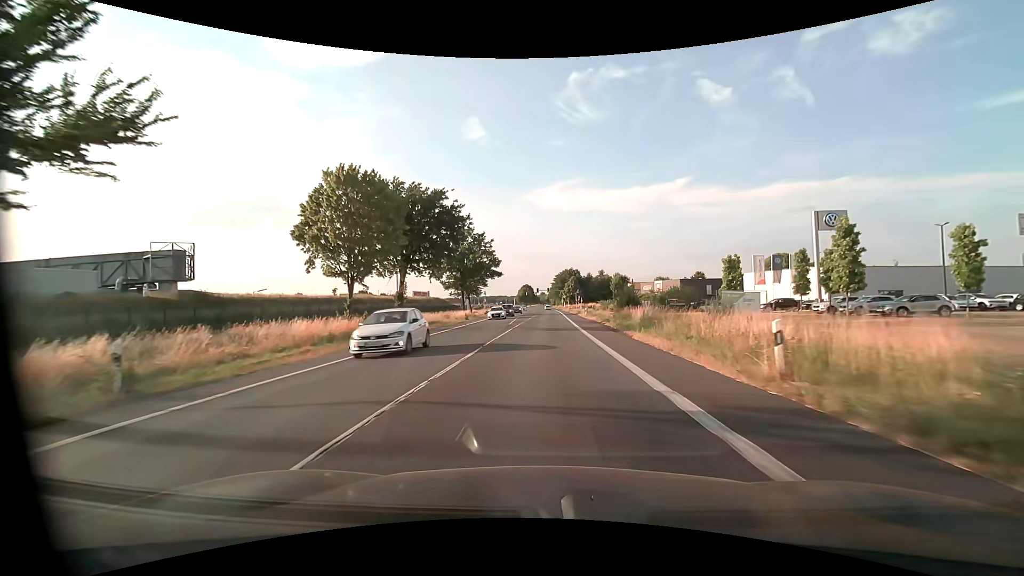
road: primary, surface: asphalt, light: Day
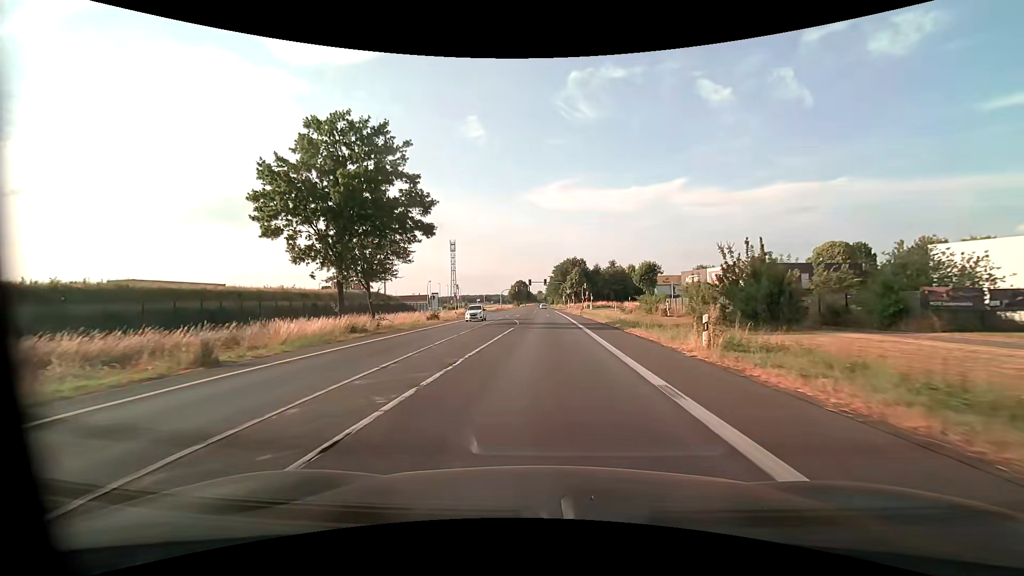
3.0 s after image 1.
(+0.4, +45.7) m; 0°
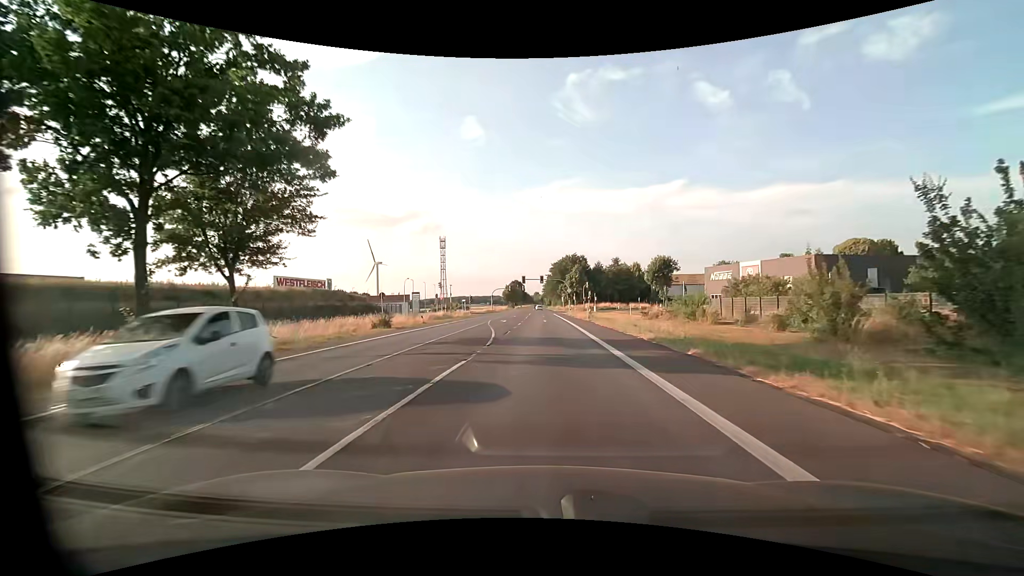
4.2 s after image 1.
(0.0, +16.0) m; 0°
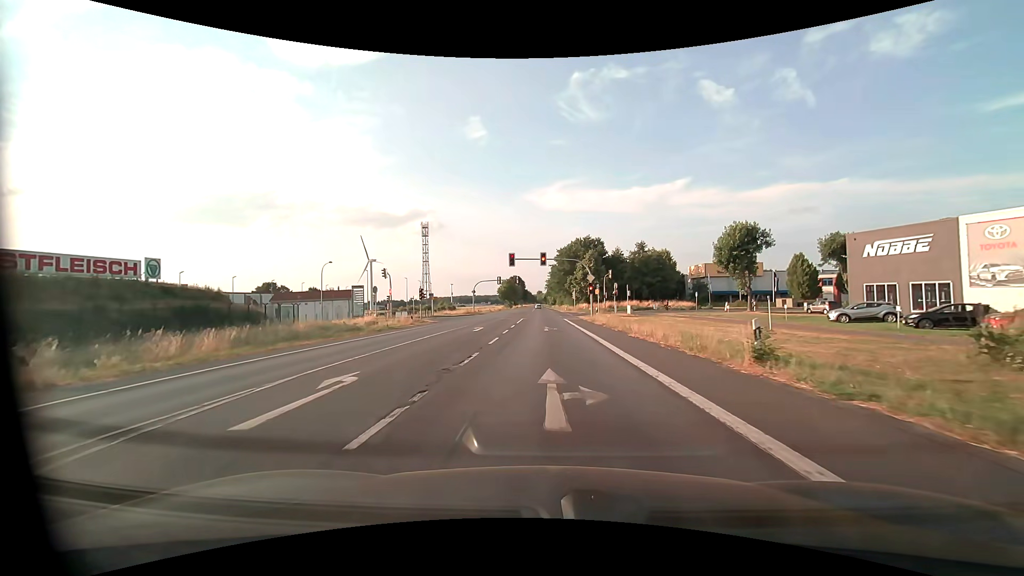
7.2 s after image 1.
(0.0, +36.8) m; 0°
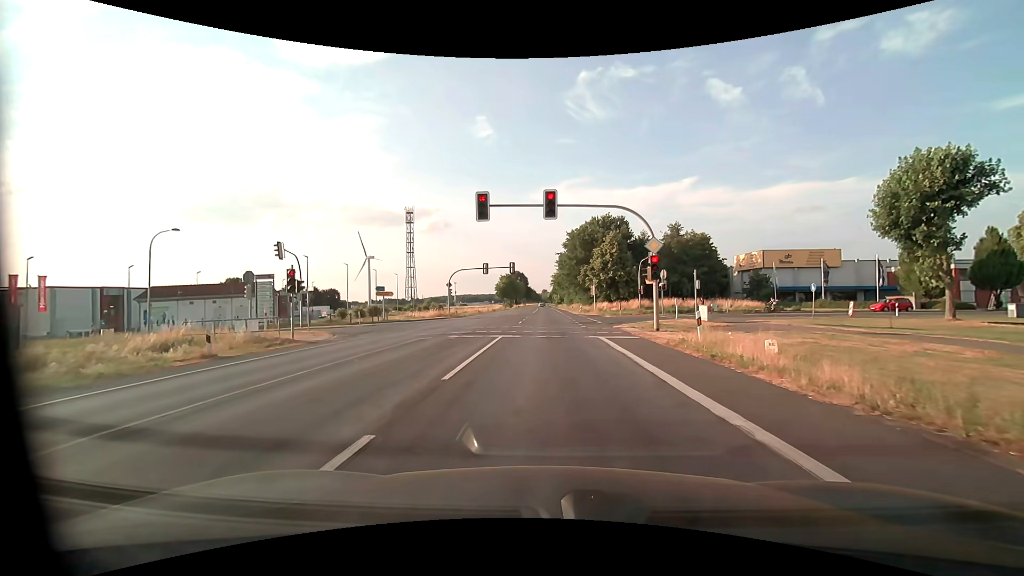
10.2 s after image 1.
(-0.1, +26.7) m; -1°
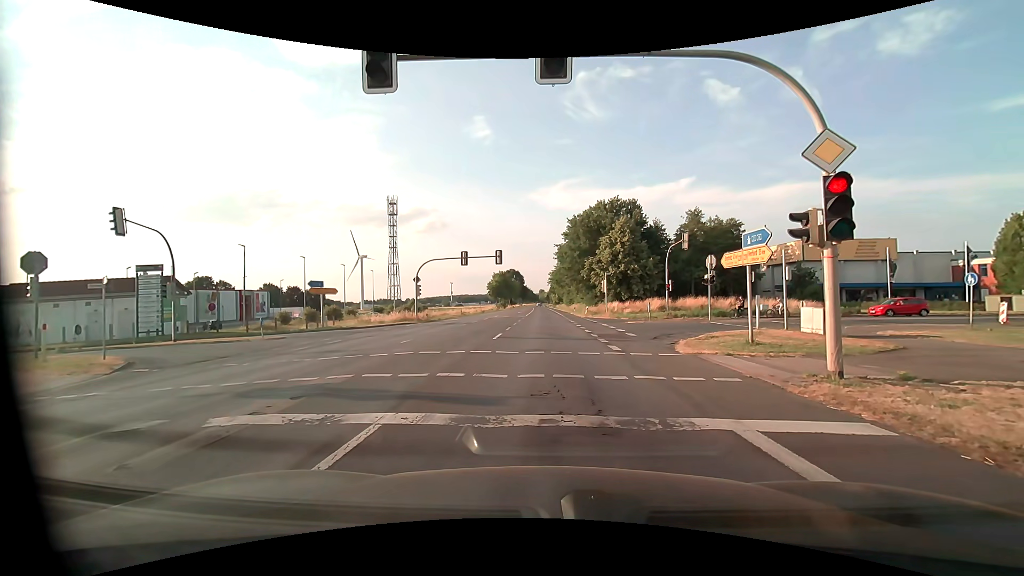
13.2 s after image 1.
(0.0, +13.9) m; +1°
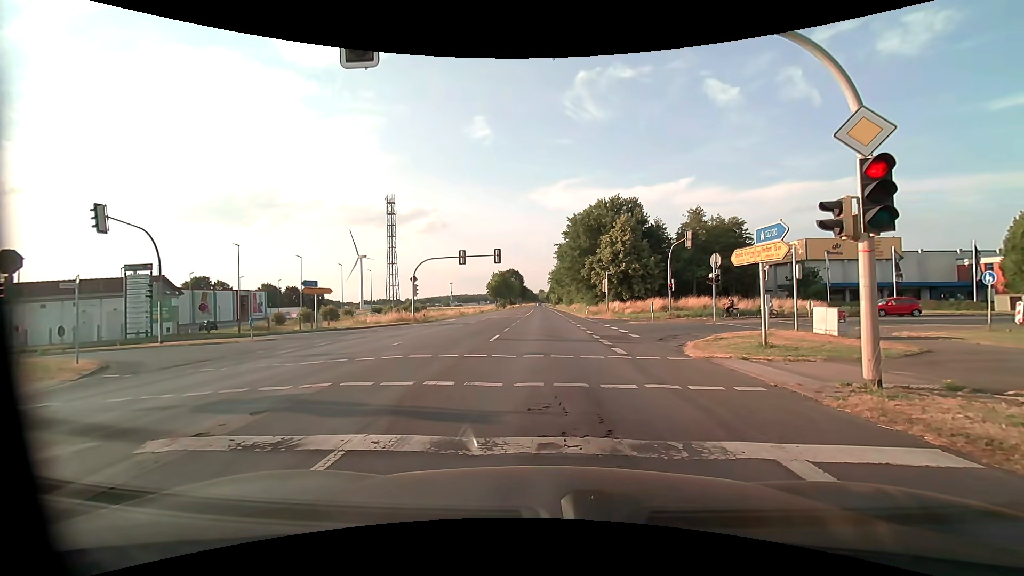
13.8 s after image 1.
(0.0, +0.9) m; -2°
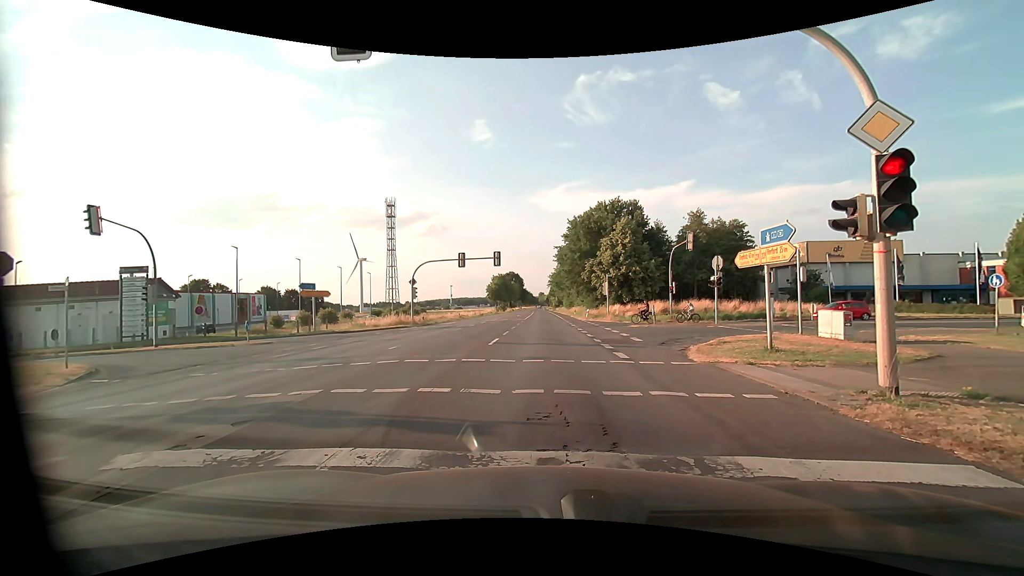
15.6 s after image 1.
(0.0, +0.4) m; 0°
(0, +10) (+1, +20) (+7, +28) (+16, +32) (+26, +35) (+36, +37) (+45, +38) (+55, +40) (+65, +42) (+75, +44) m
